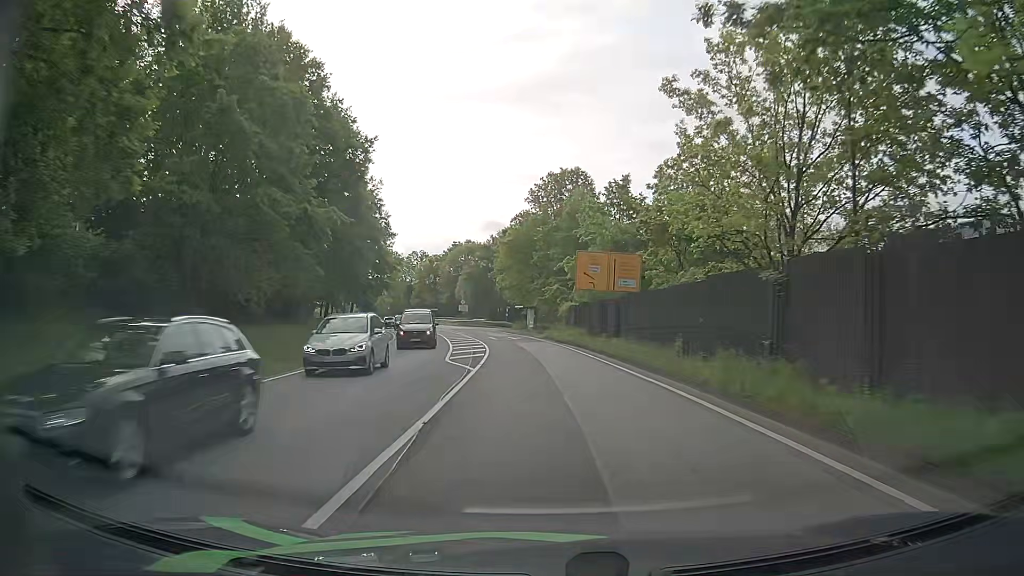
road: primary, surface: asphalt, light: Day
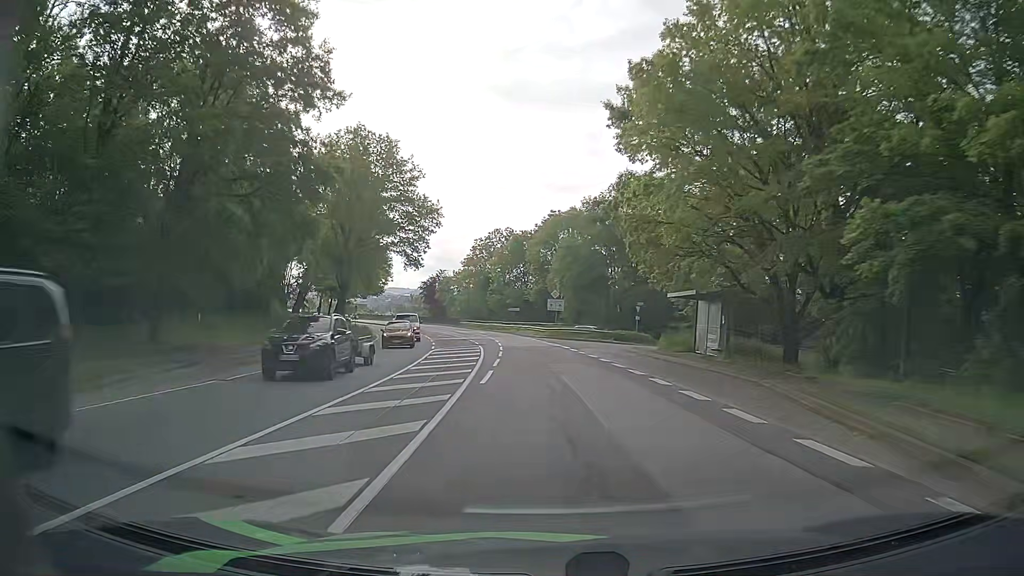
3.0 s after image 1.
(-4.2, +49.8) m; -10°
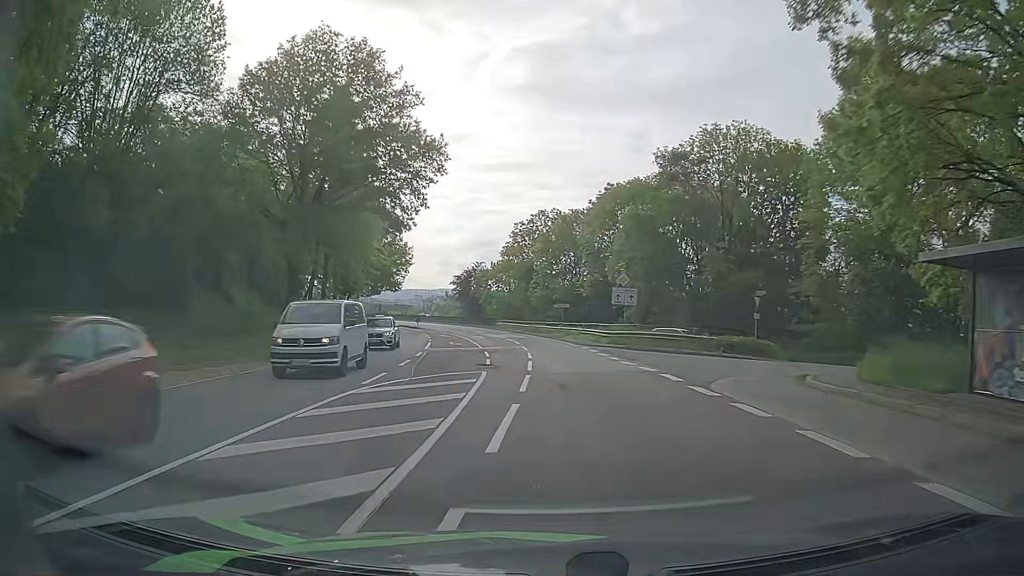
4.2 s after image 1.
(-0.7, +20.3) m; -4°
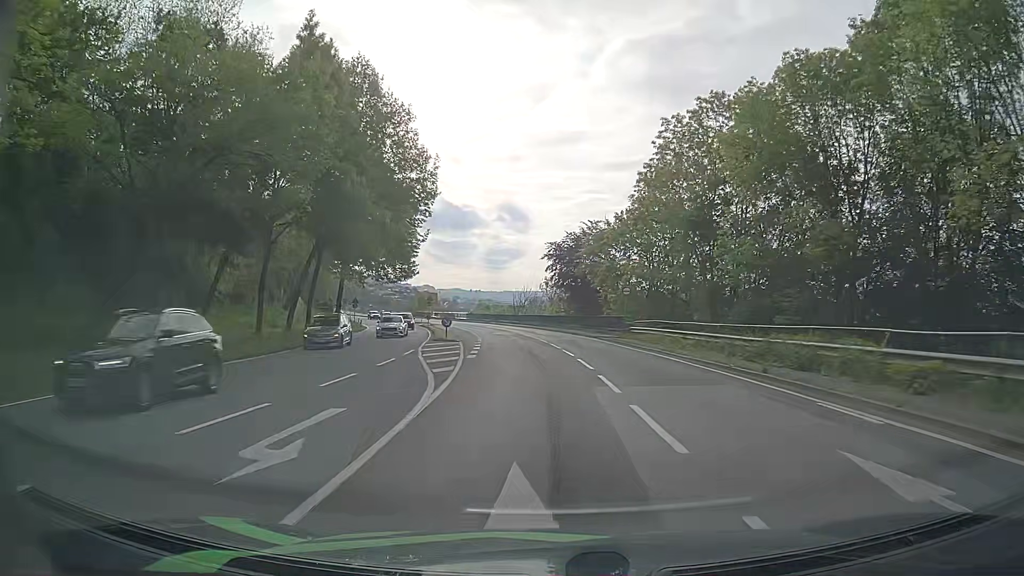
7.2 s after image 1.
(-4.6, +51.1) m; -10°
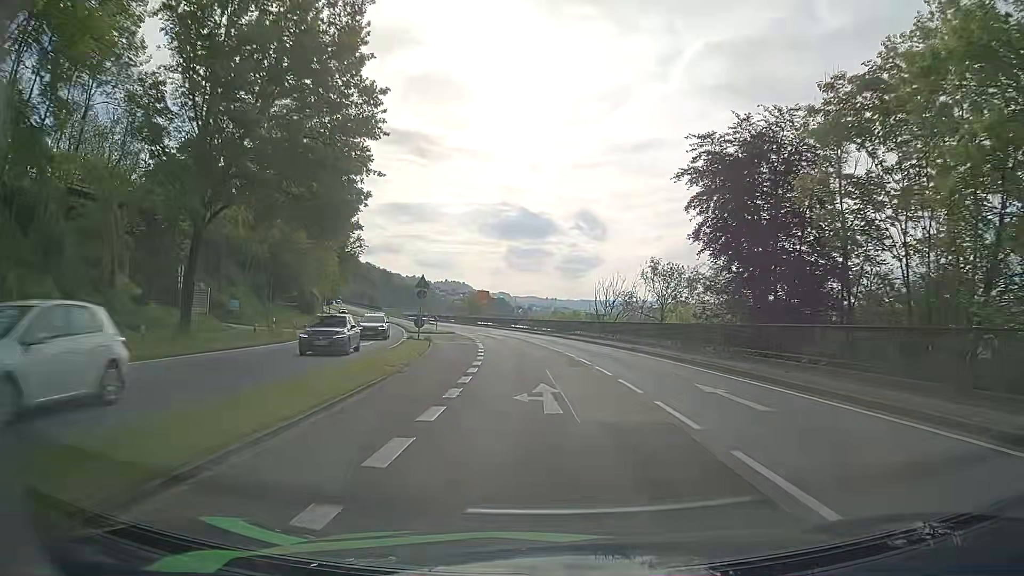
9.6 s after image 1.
(-2.5, +40.8) m; -7°
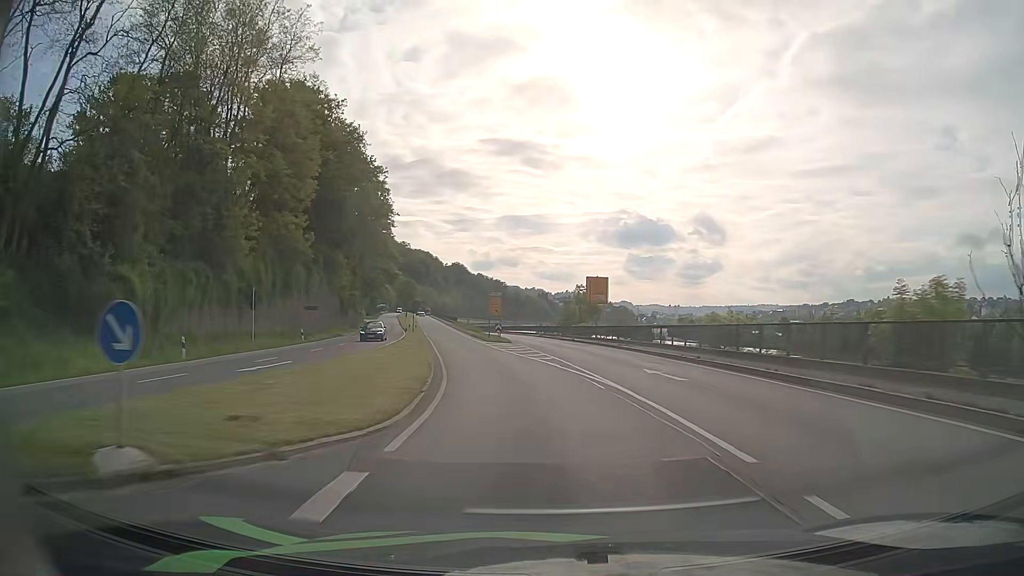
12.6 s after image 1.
(-3.8, +51.0) m; -10°
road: primary_link
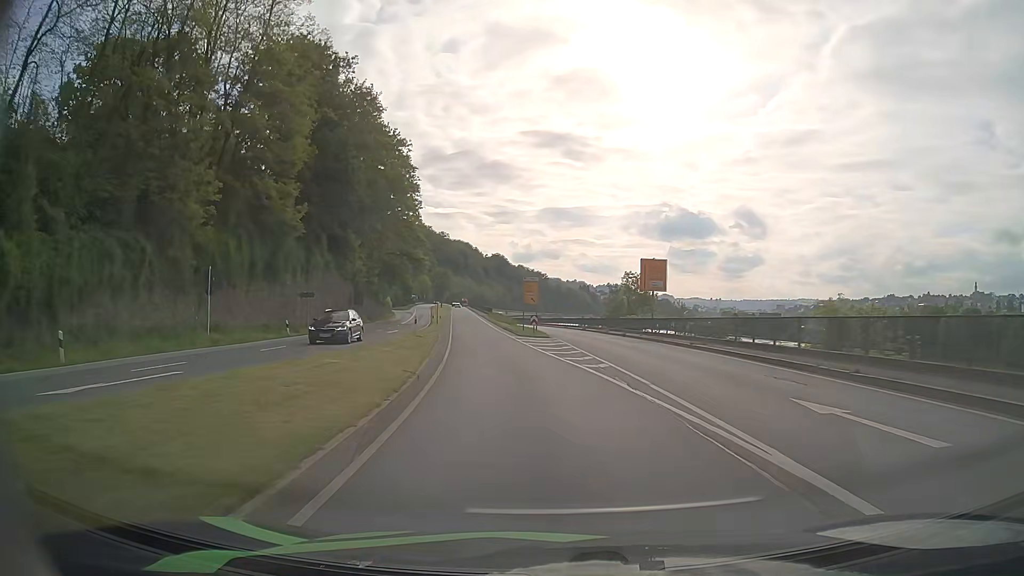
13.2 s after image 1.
(-0.3, +10.6) m; -4°
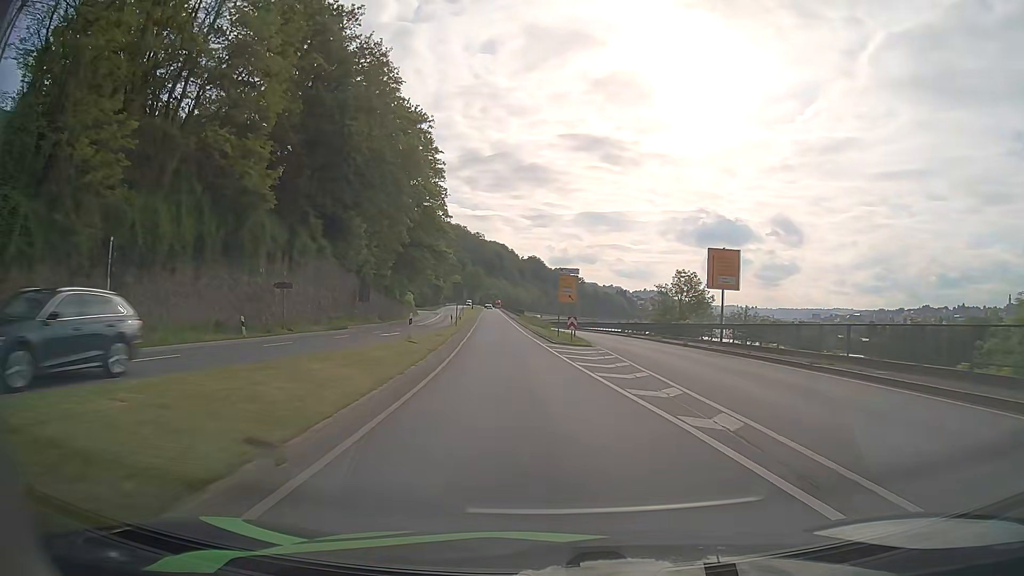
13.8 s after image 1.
(-0.2, +10.9) m; -3°
(0, +10) (-1, +20) (-1, +30) (-2, +40) (-3, +50) (-4, +60) (-5, +70) (-6, +80) (-7, +90) (-8, +100) m
